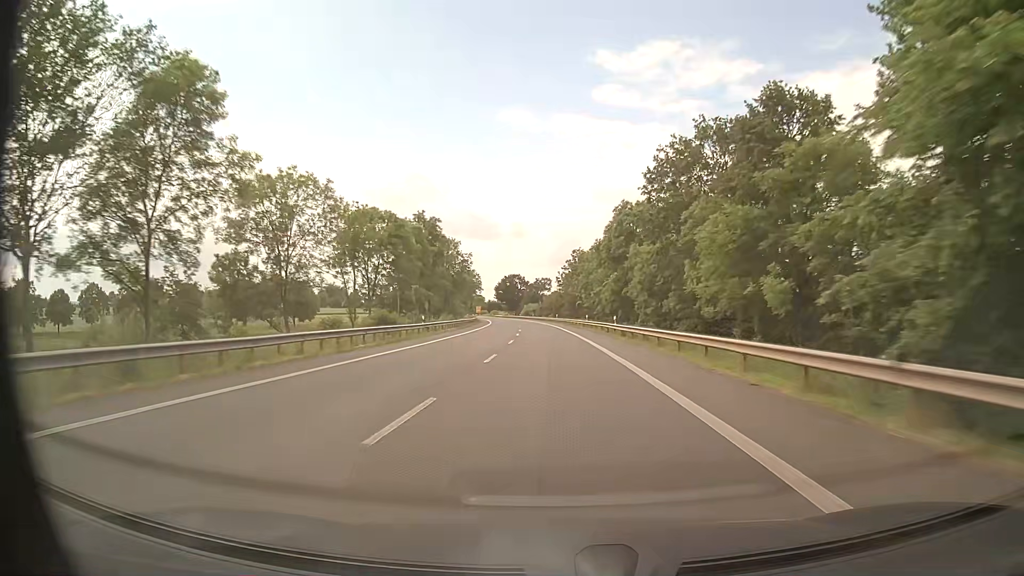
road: primary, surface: asphalt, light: Day
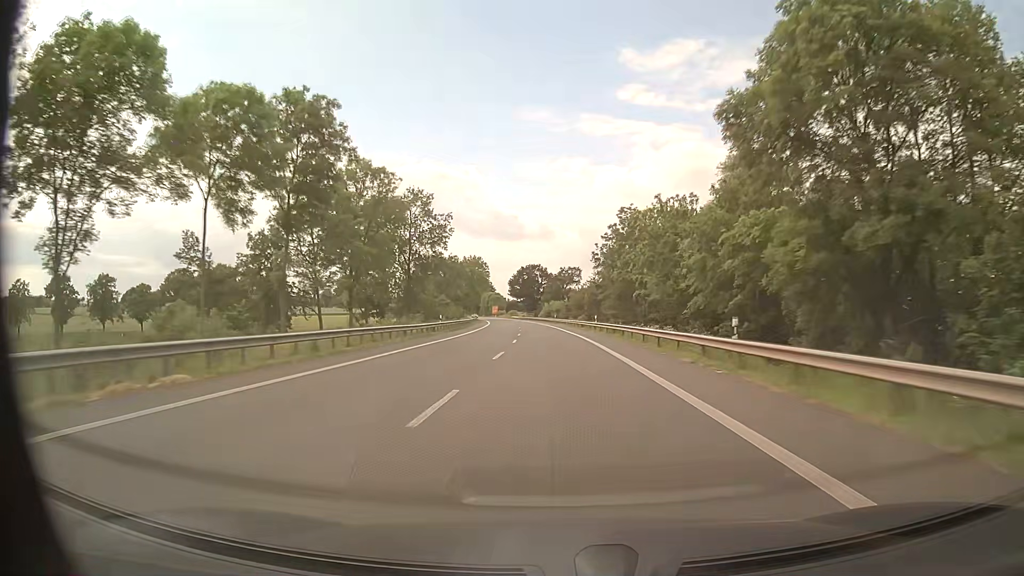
(-0.8, +47.4) m; -2°
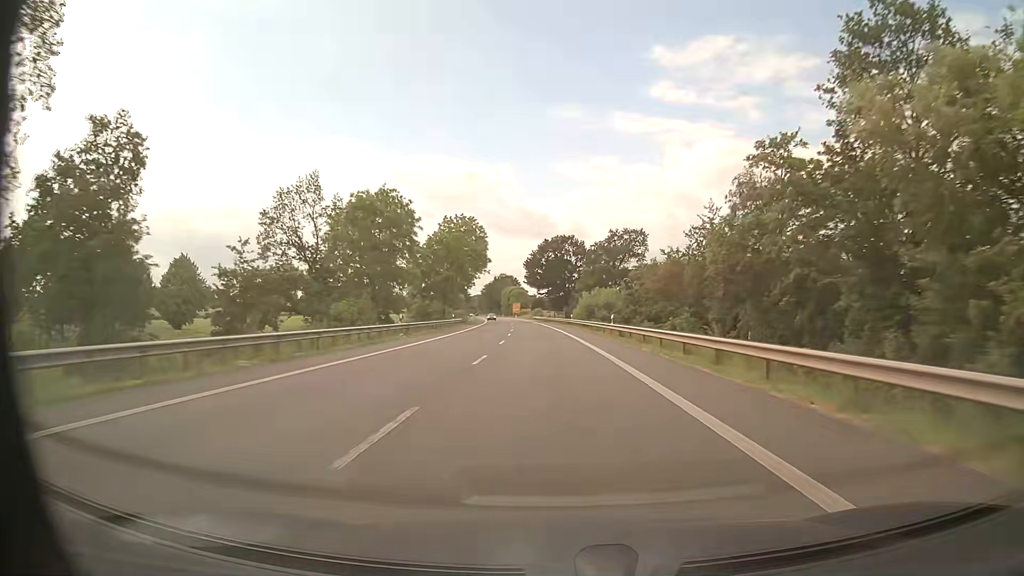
(-1.8, +63.2) m; -3°
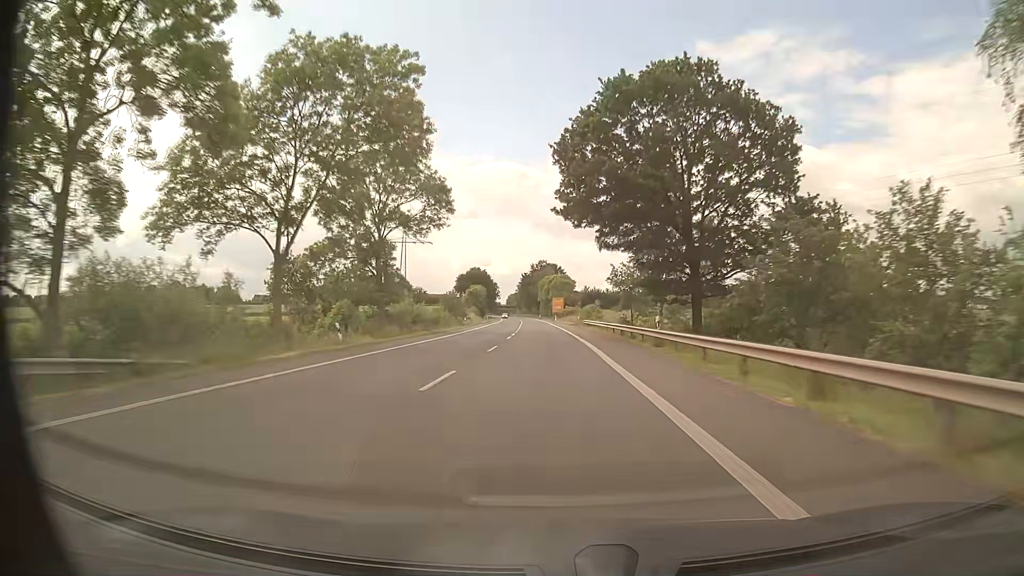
(-2.8, +79.0) m; -4°
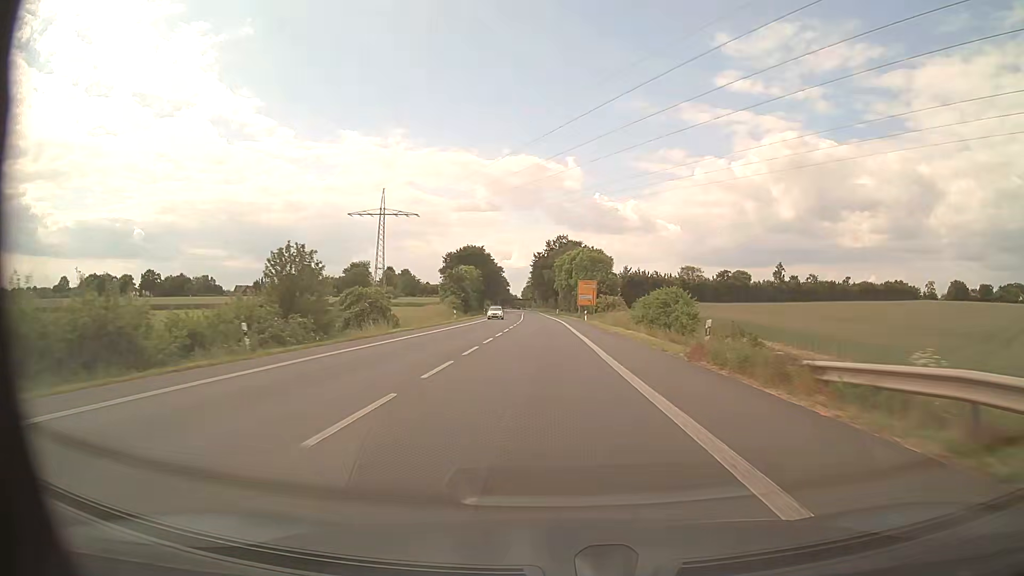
(-0.9, +60.1) m; -2°
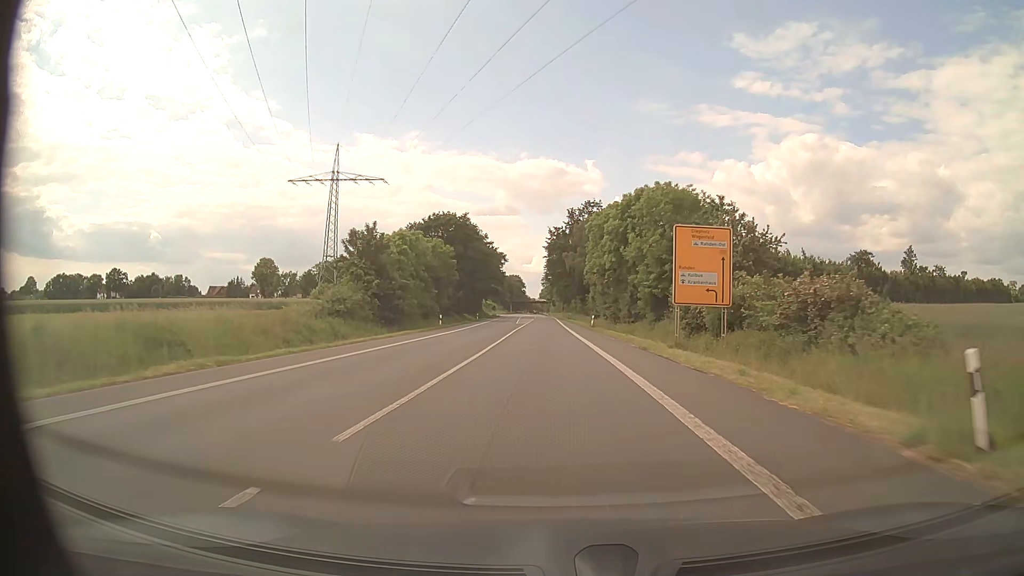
(-1.0, +60.3) m; -2°
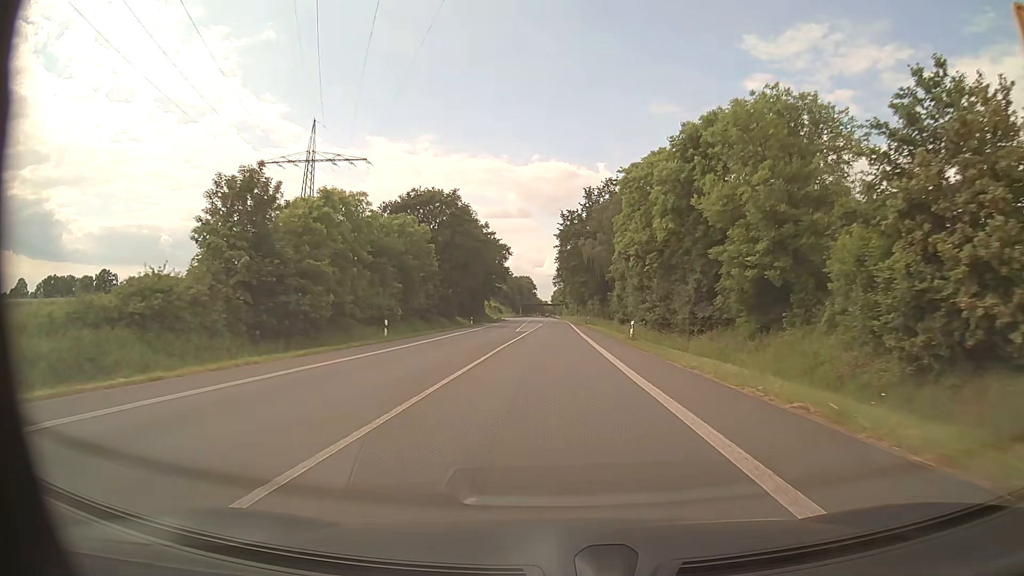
(-0.1, +21.9) m; -1°
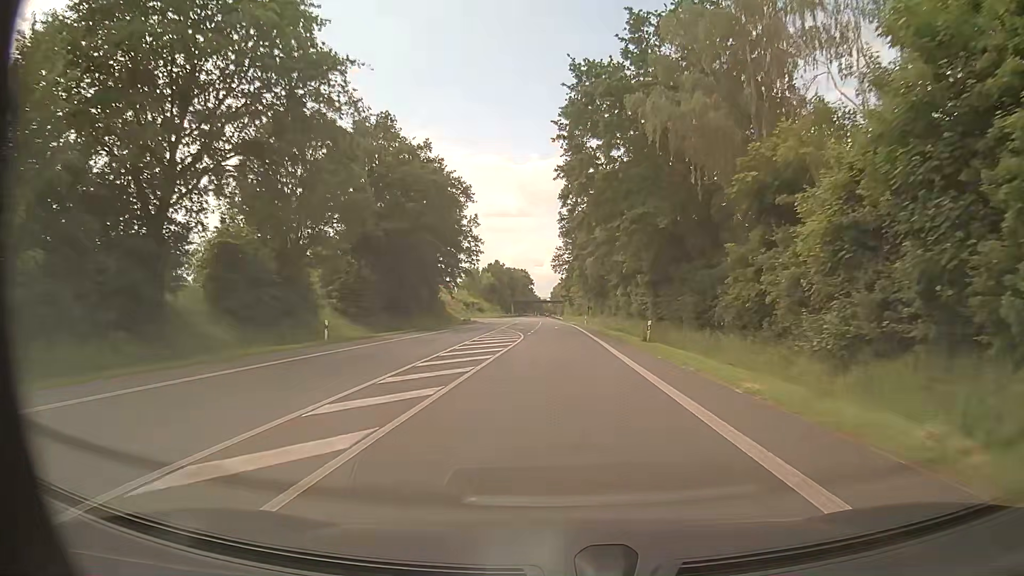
(-0.1, +55.7) m; 0°
(0, +10) (0, +20) (0, +30) (0, +40) (0, +50) (0, +60) (0, +70) (0, +80) (0, +90) (0, +100) m
